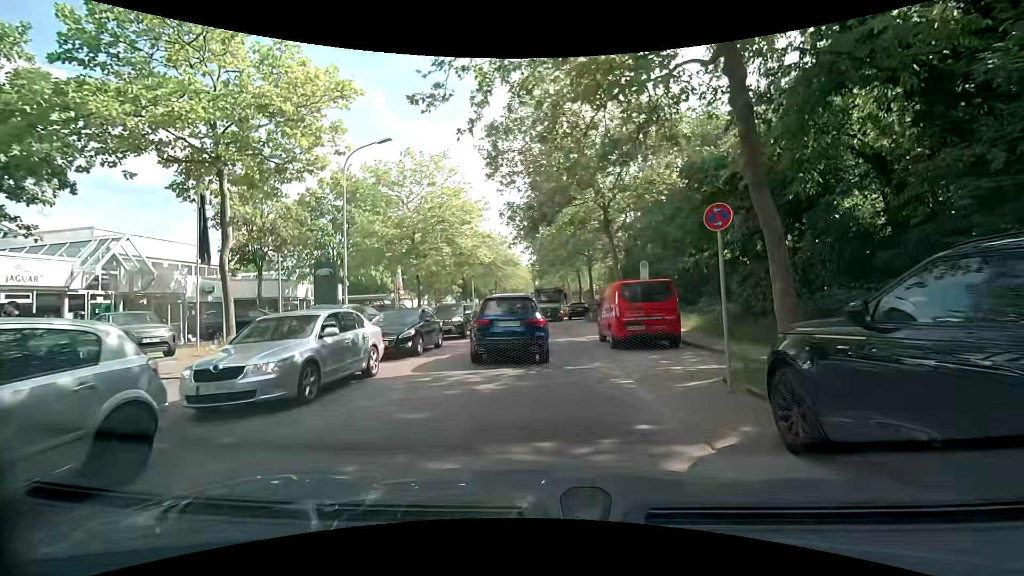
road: tertiary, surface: asphalt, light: Day
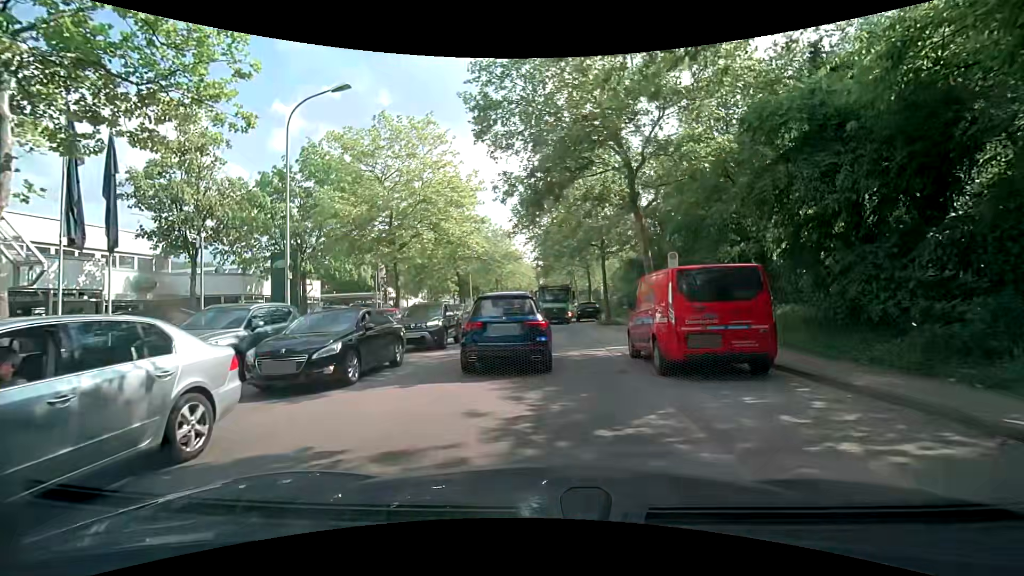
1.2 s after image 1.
(-0.1, +5.4) m; -3°
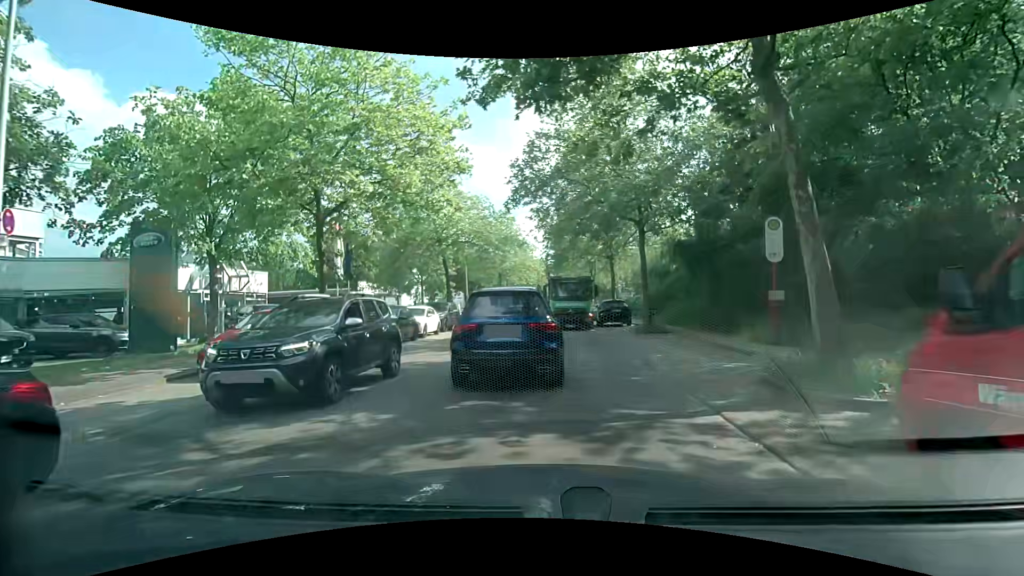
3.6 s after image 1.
(+0.1, +9.4) m; 0°
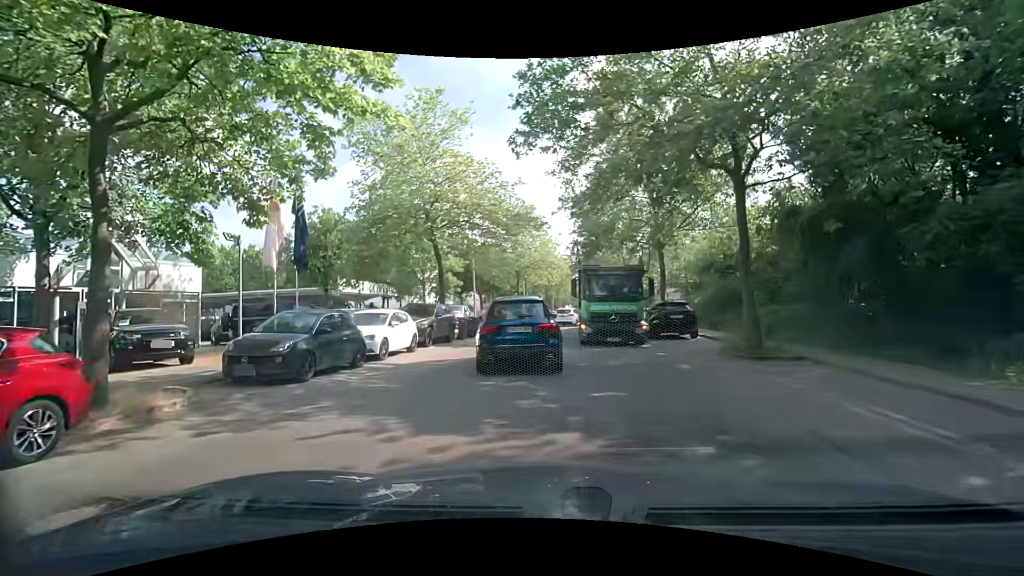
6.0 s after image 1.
(-0.1, +8.8) m; -3°
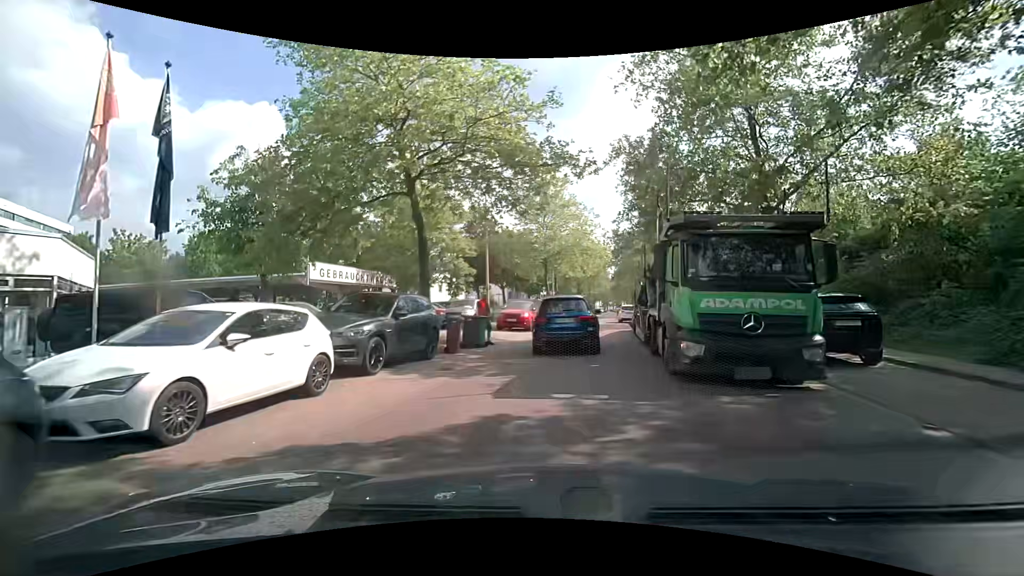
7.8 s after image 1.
(-0.3, +9.4) m; -2°
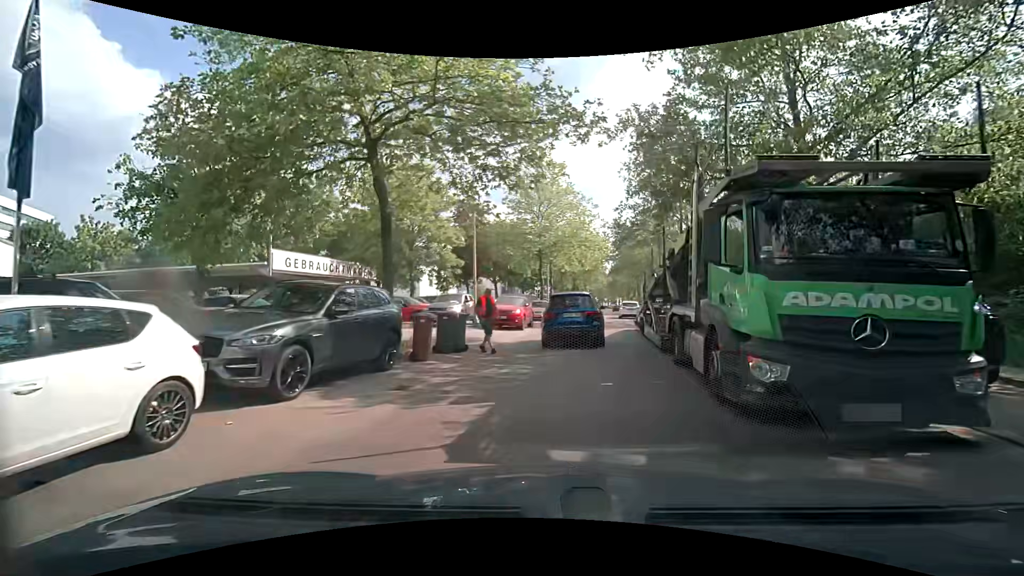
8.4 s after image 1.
(0.0, +3.0) m; +1°
